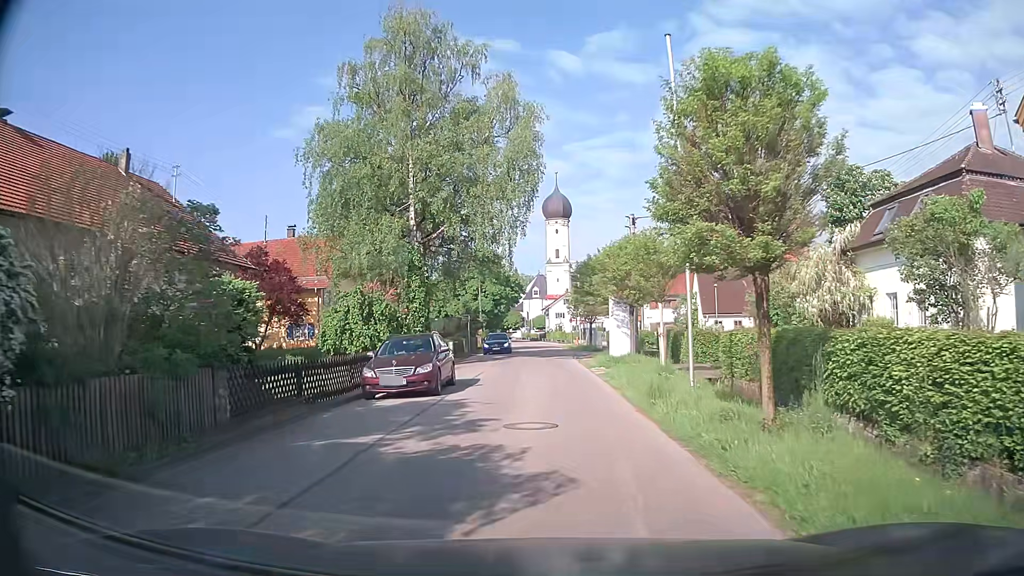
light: Day
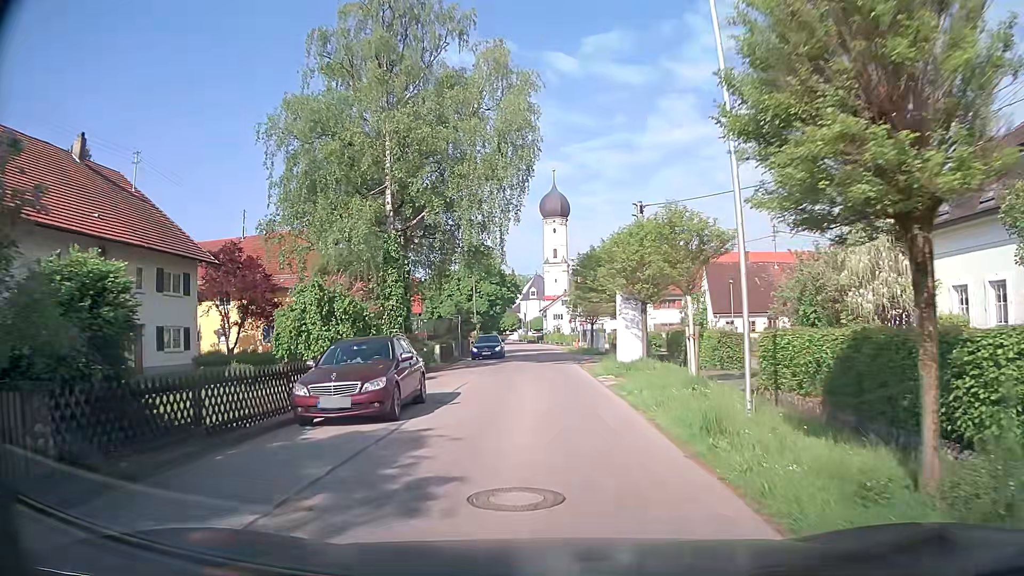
(0.0, +4.2) m; 0°
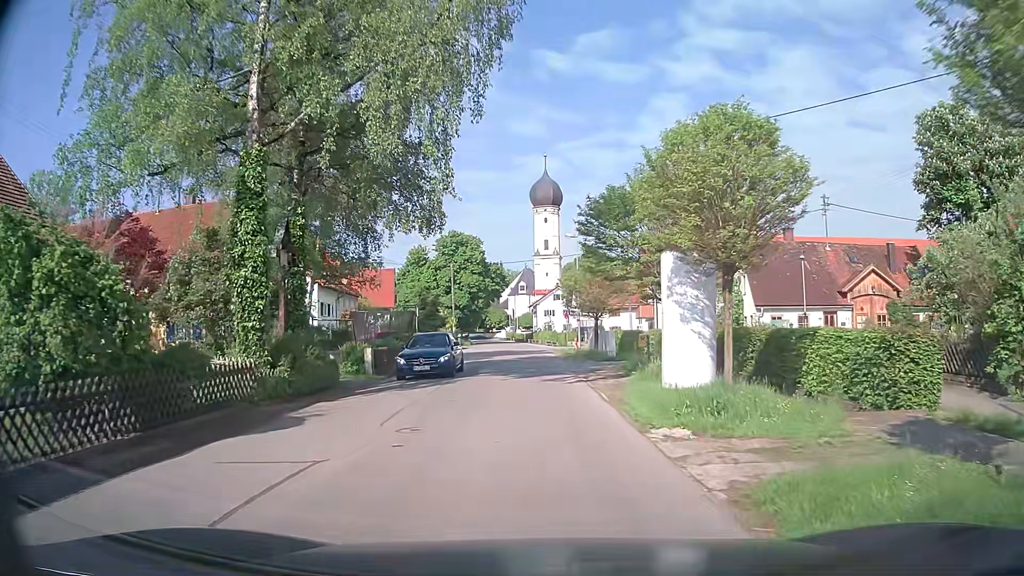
(+0.1, +12.3) m; +1°
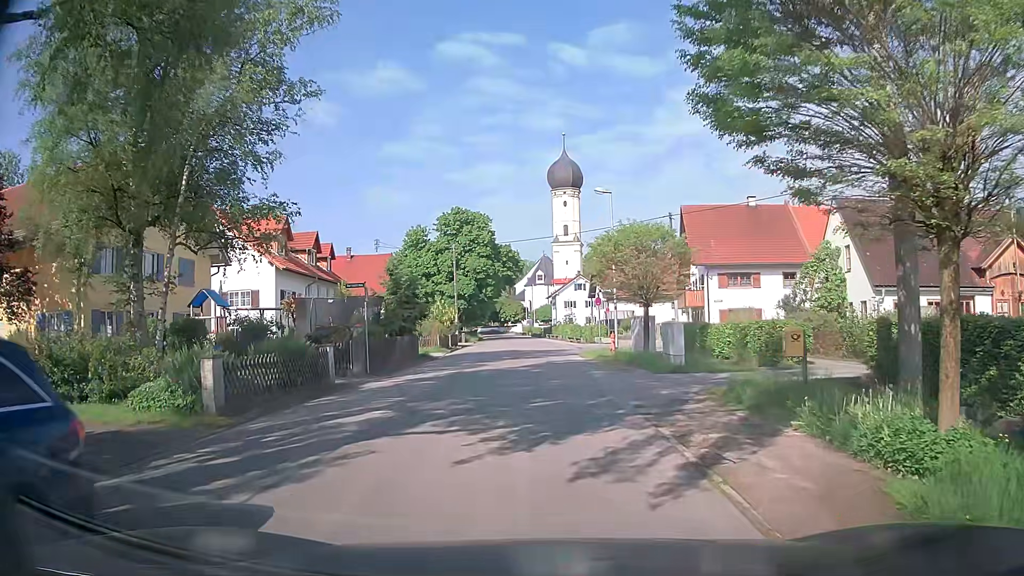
(-0.2, +12.3) m; -2°
